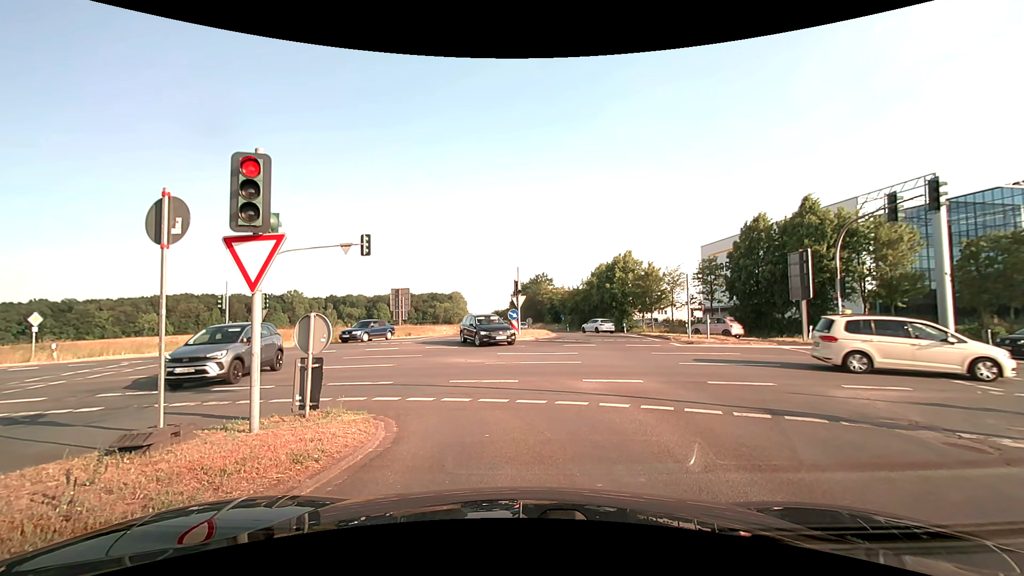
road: secondary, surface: asphalt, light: Day
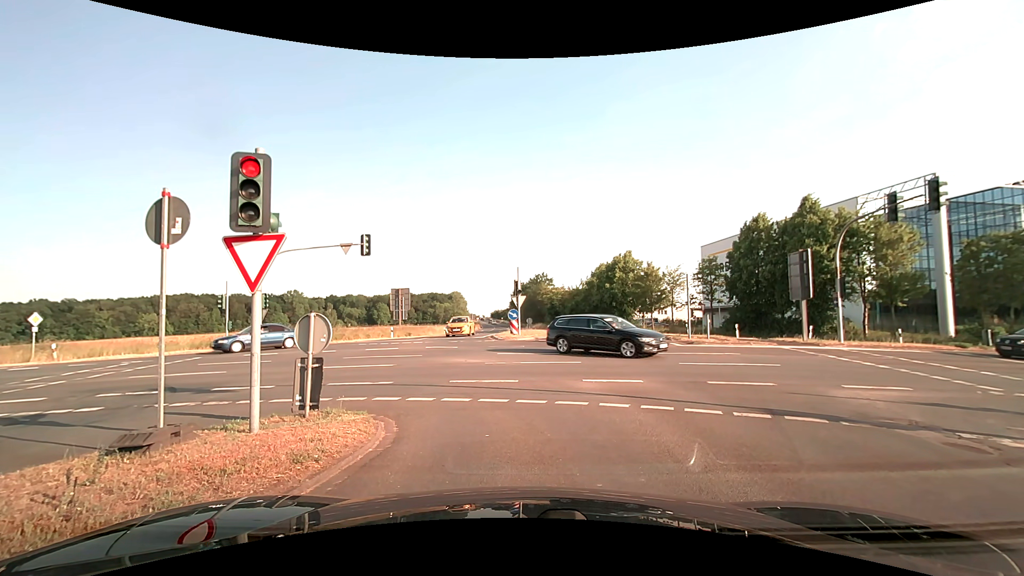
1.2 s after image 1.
(0.0, 0.0) m; 0°
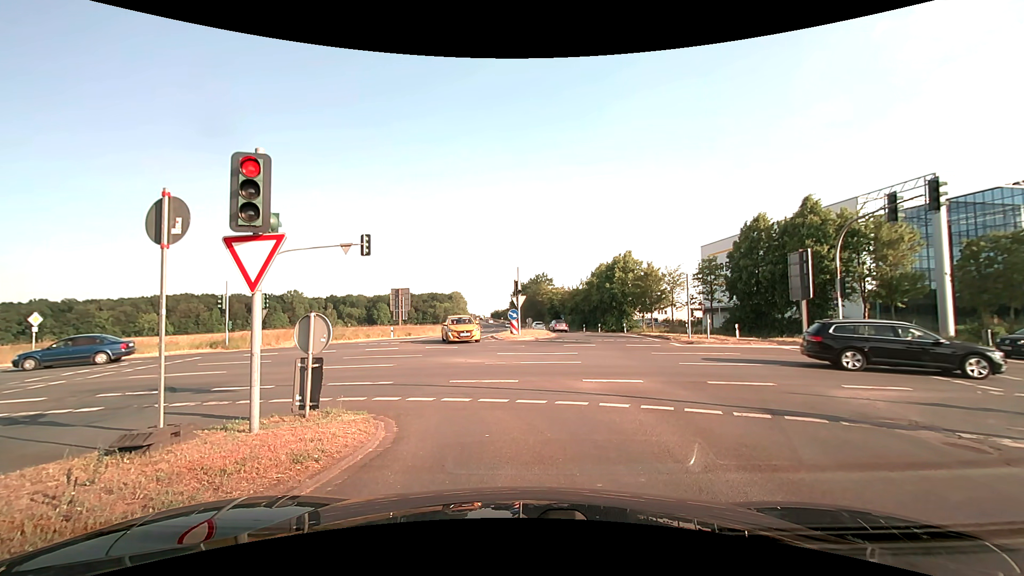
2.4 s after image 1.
(0.0, 0.0) m; 0°
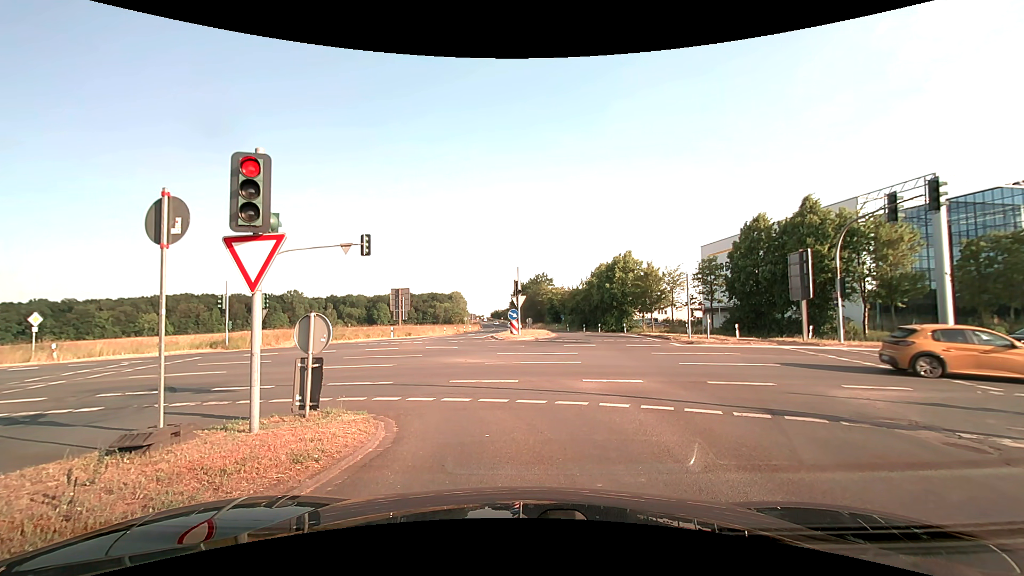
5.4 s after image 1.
(0.0, 0.0) m; 0°
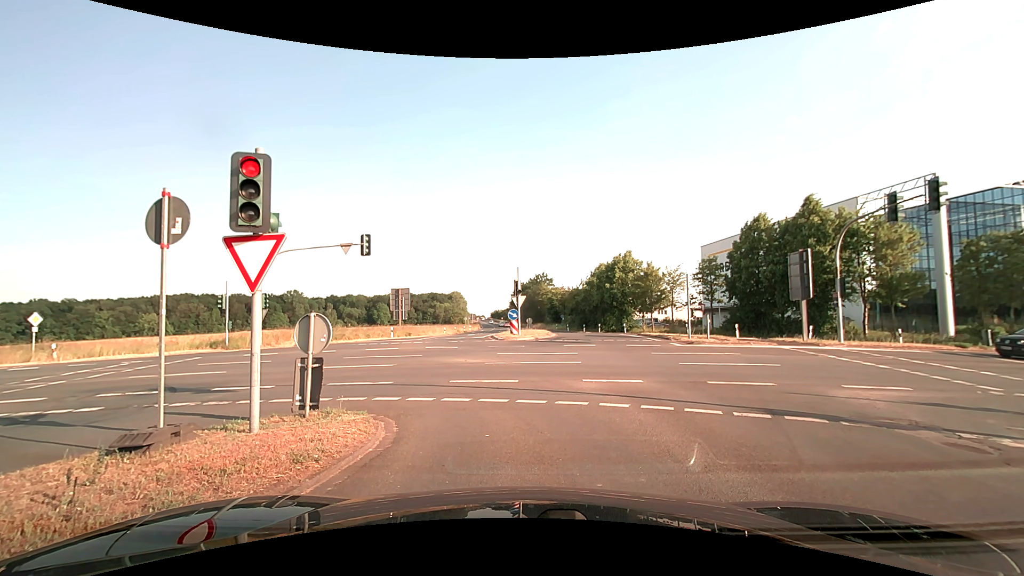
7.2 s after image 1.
(0.0, 0.0) m; 0°
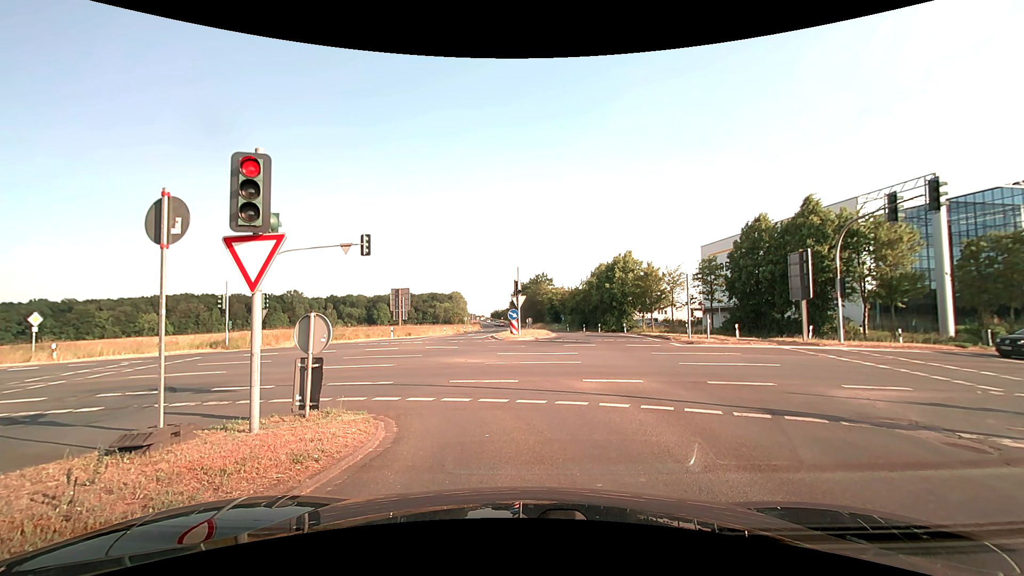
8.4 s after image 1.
(0.0, 0.0) m; 0°
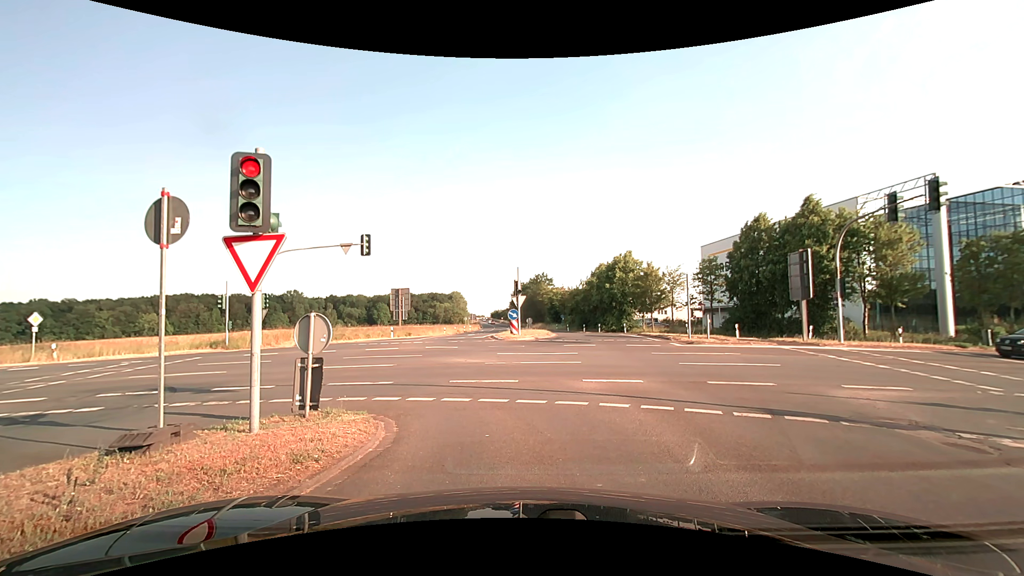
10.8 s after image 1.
(0.0, 0.0) m; 0°
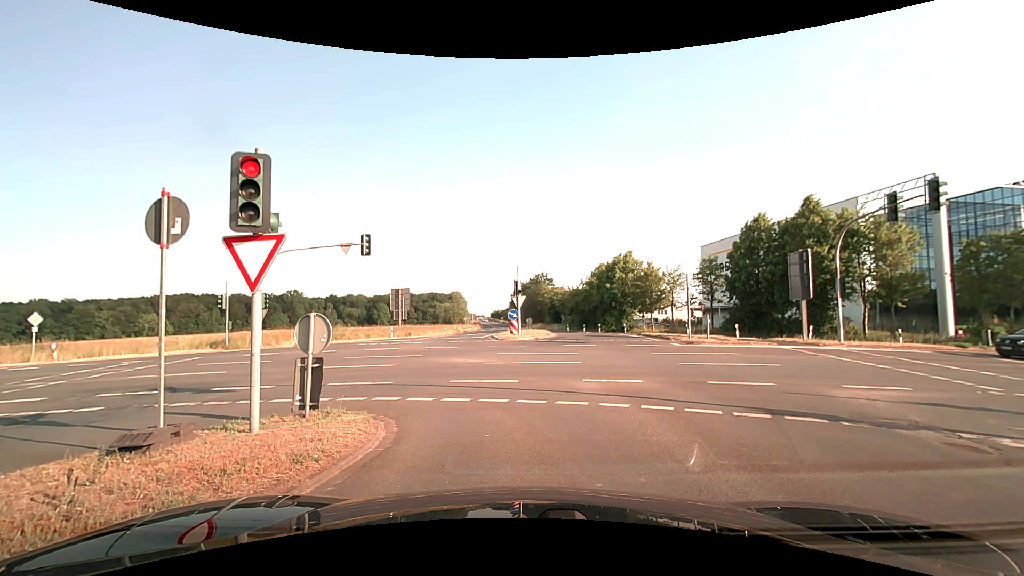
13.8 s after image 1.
(0.0, 0.0) m; 0°
(0, +10) (-5, +19) (-13, +24) (-23, +26) (-33, +26) (-43, +27) (-53, +28) (-63, +28) (-73, +29) (-83, +29) m
